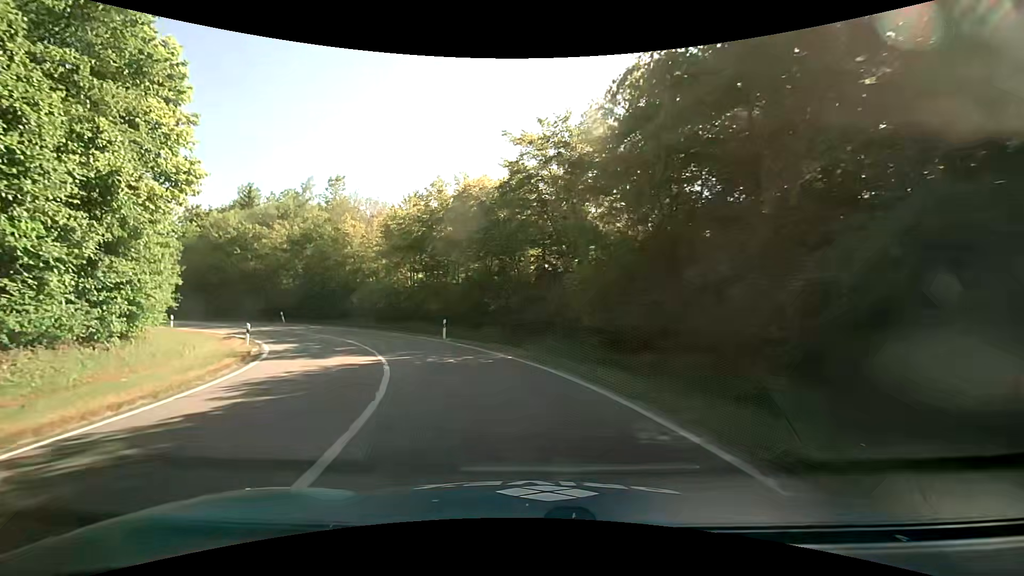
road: trunk_link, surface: asphalt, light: Day
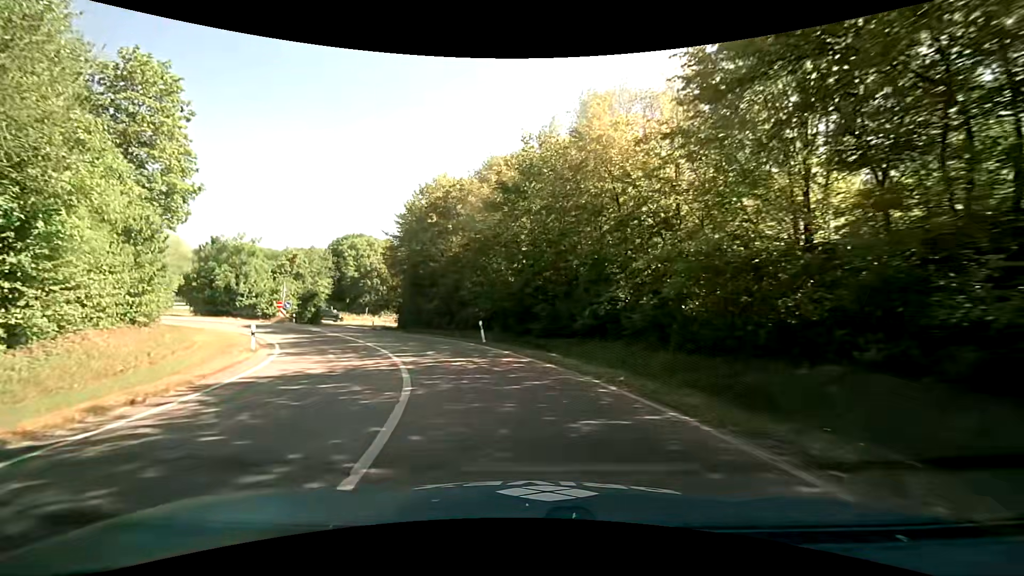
(-7.8, +27.2) m; -32°
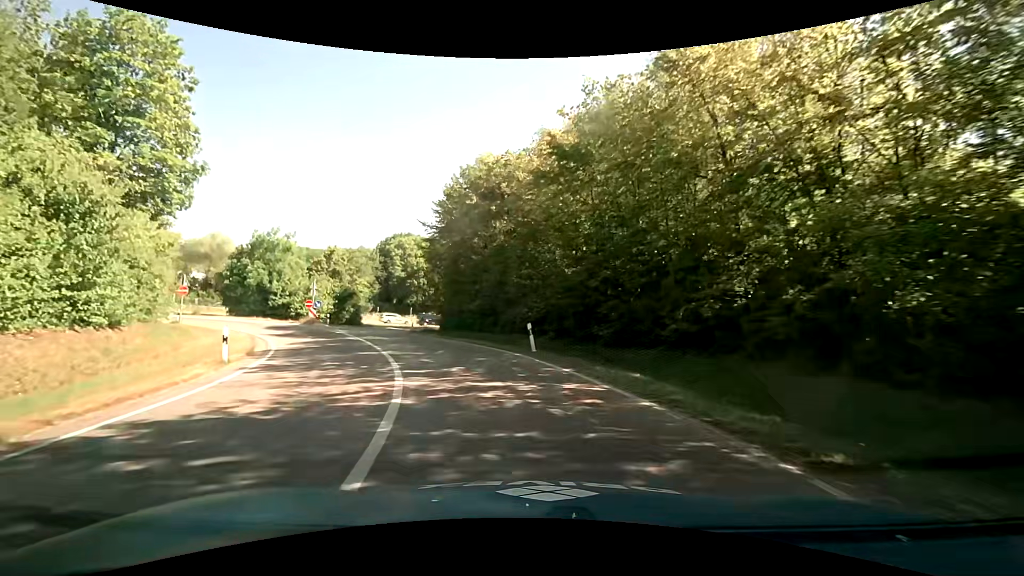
(-0.3, +5.6) m; -7°
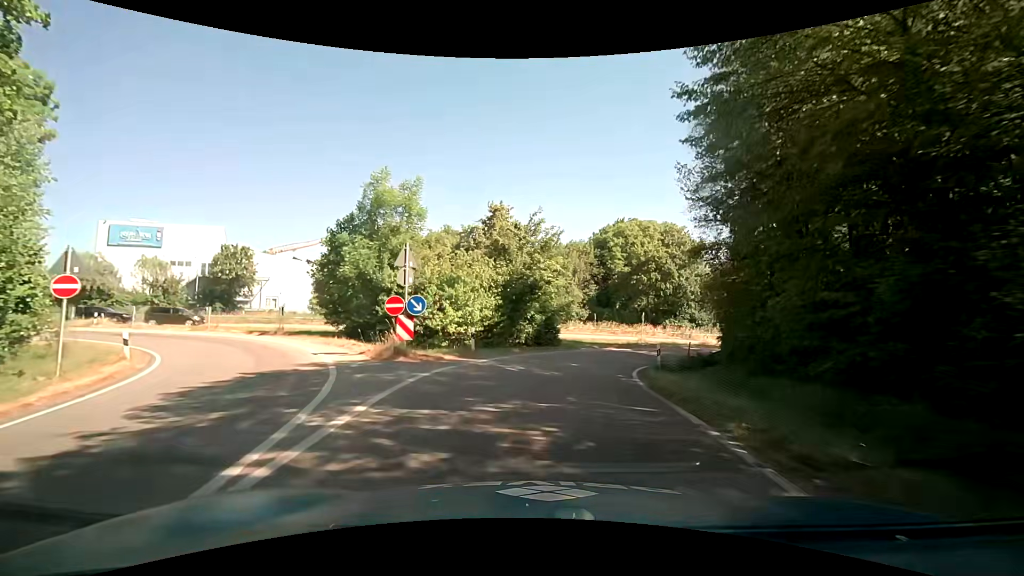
(-5.5, +26.2) m; -24°
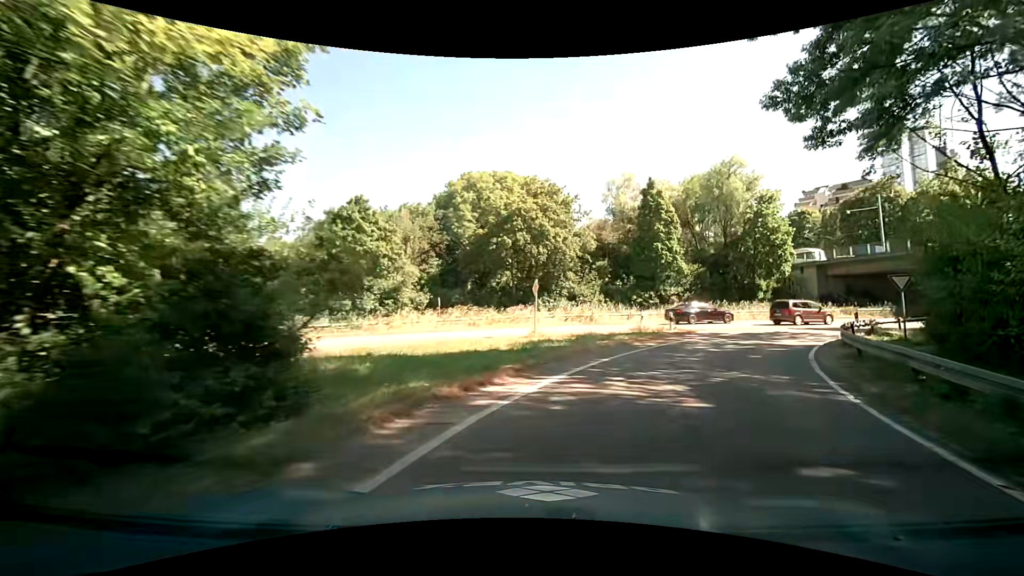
(+2.3, +24.3) m; +17°
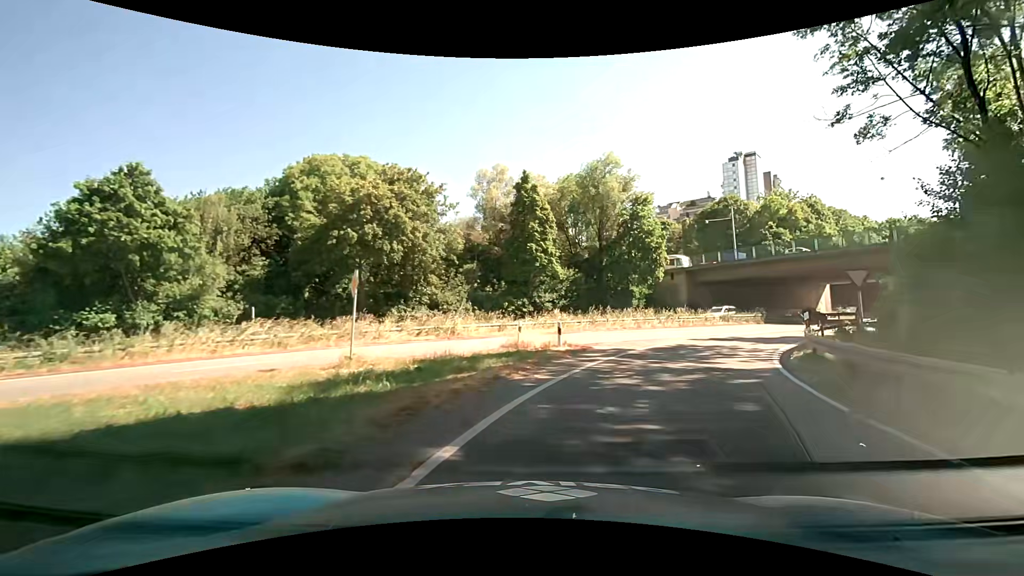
(+1.1, +8.4) m; +15°
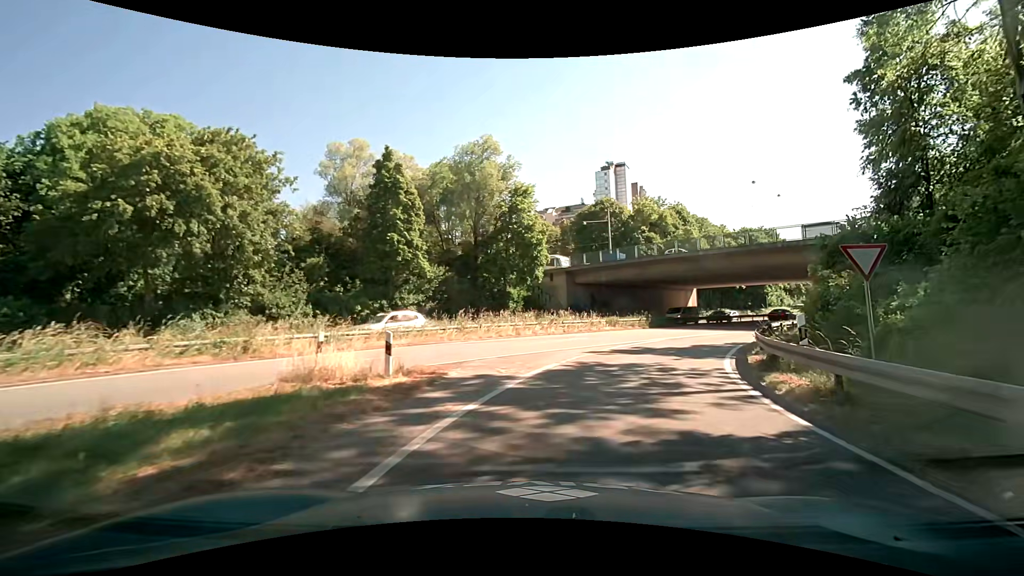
(+0.9, +7.6) m; +14°
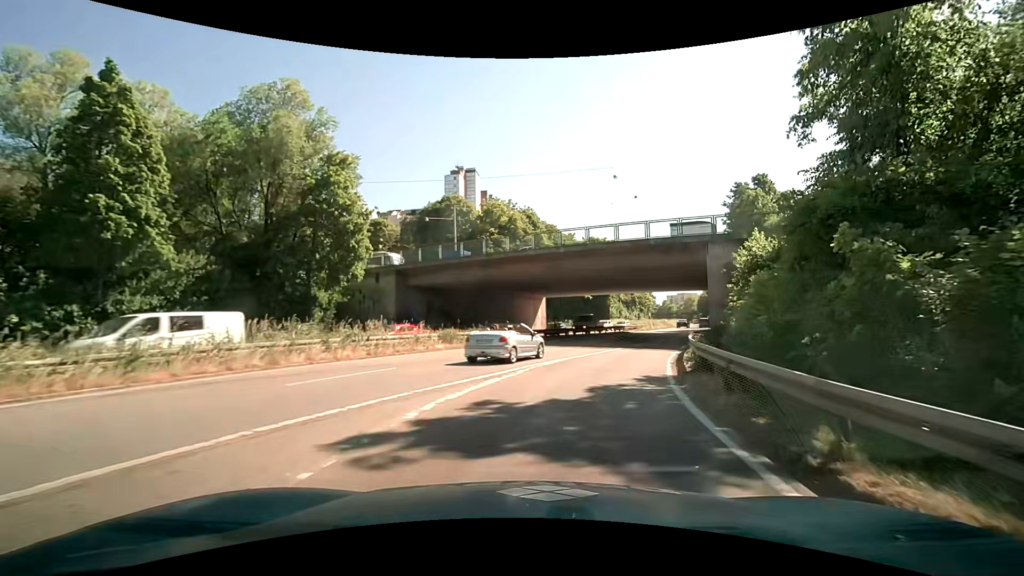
(+1.8, +11.6) m; +17°
